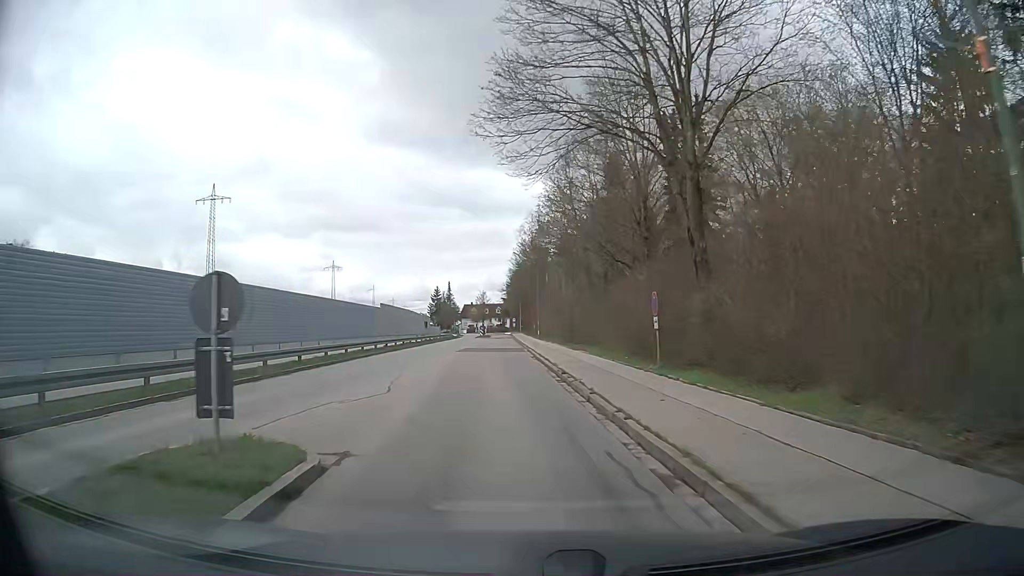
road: tertiary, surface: asphalt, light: Day
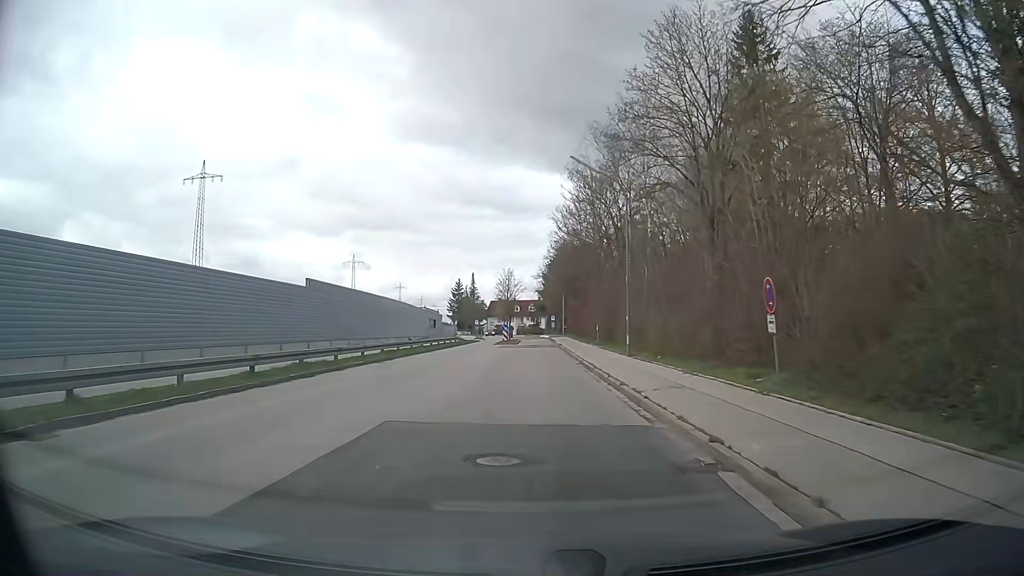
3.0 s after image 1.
(-1.8, +36.5) m; -3°
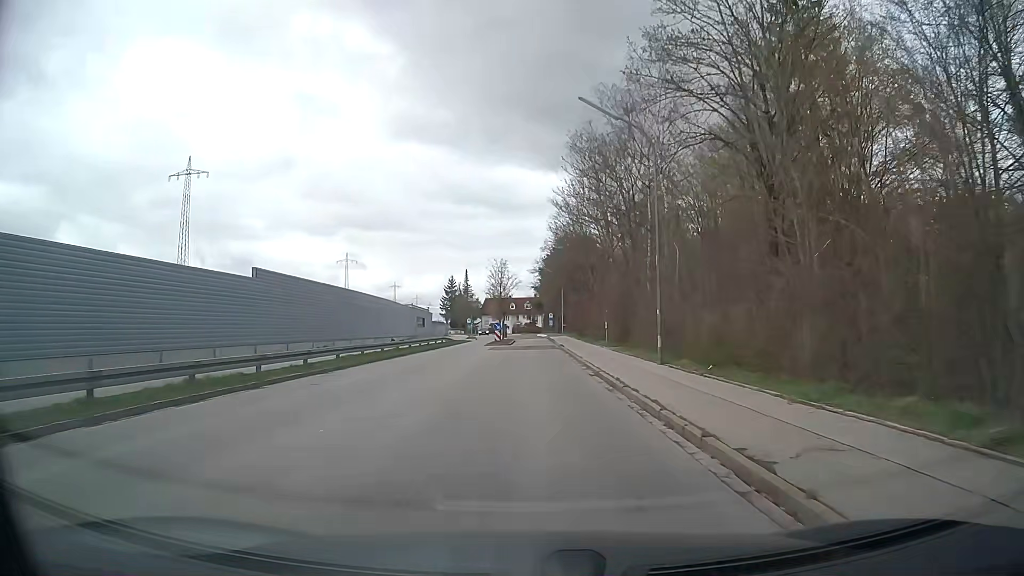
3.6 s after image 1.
(0.0, +7.4) m; +1°
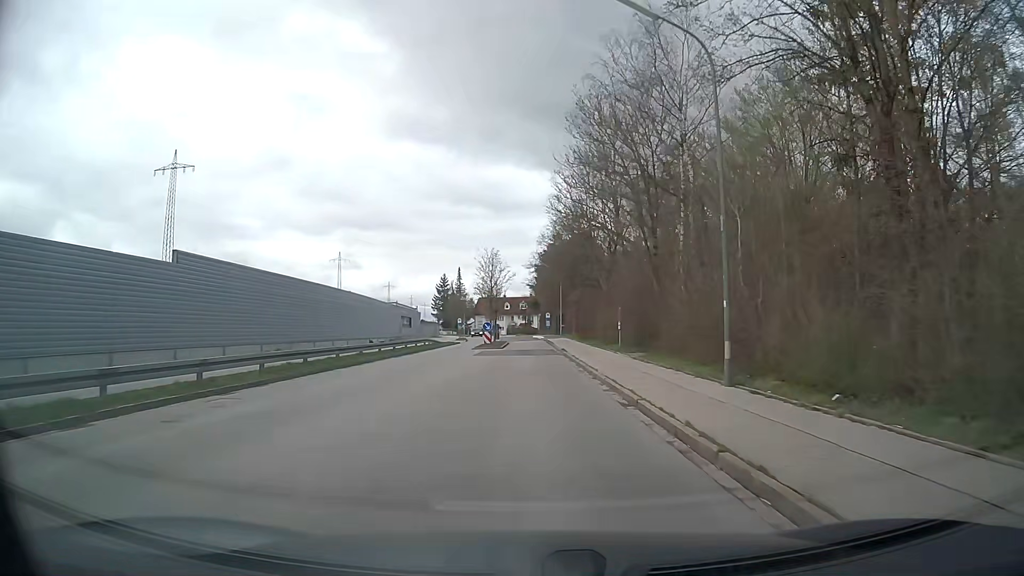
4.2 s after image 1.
(0.0, +7.4) m; 0°
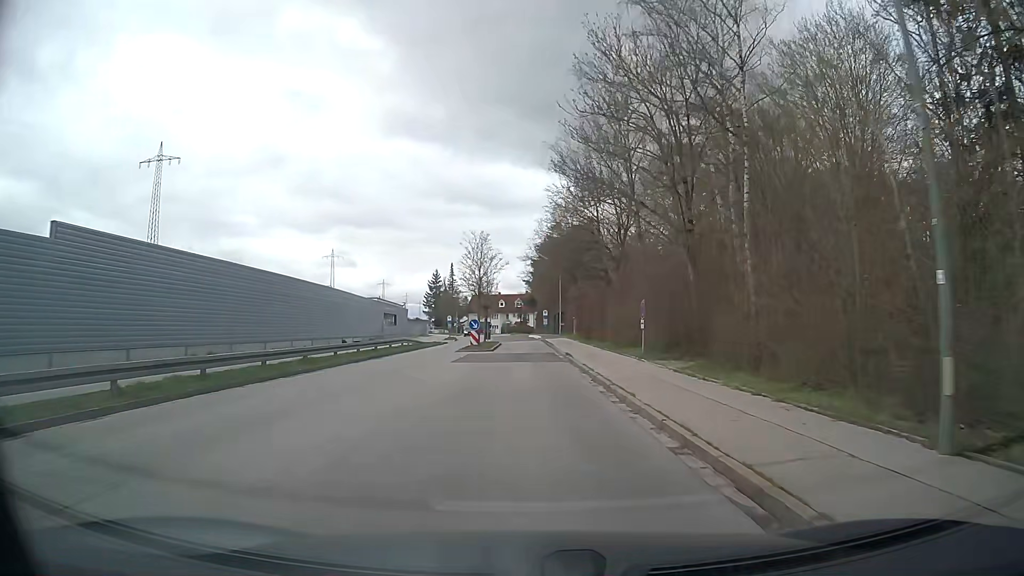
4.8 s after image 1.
(0.0, +7.4) m; 0°
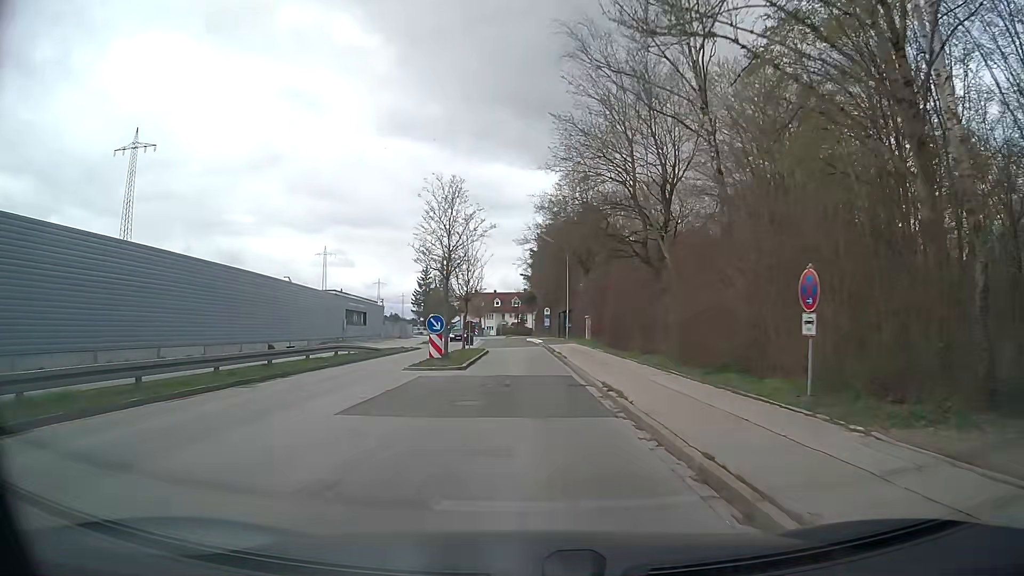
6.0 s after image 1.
(+0.1, +14.8) m; 0°
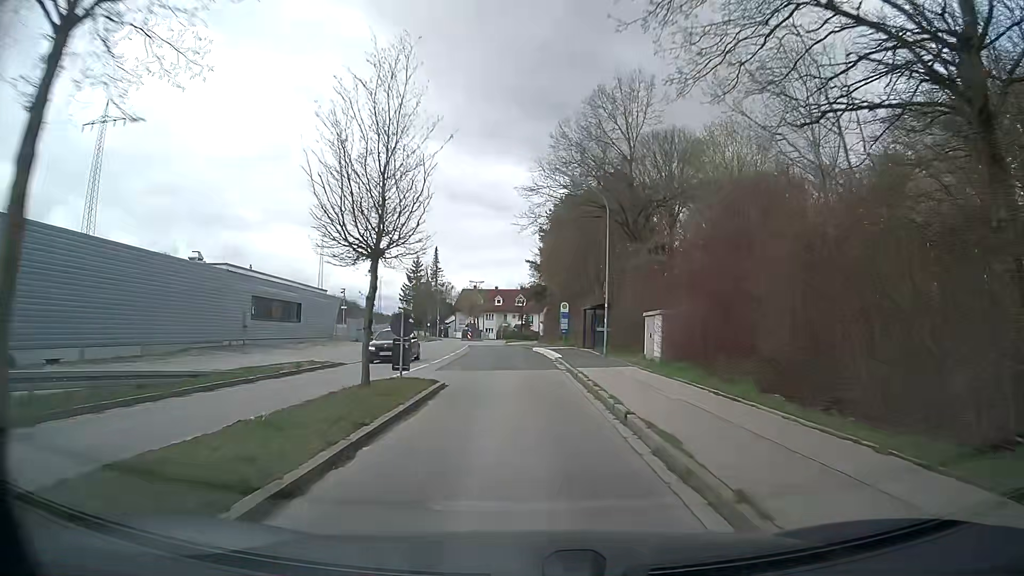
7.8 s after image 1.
(-0.1, +21.7) m; -1°
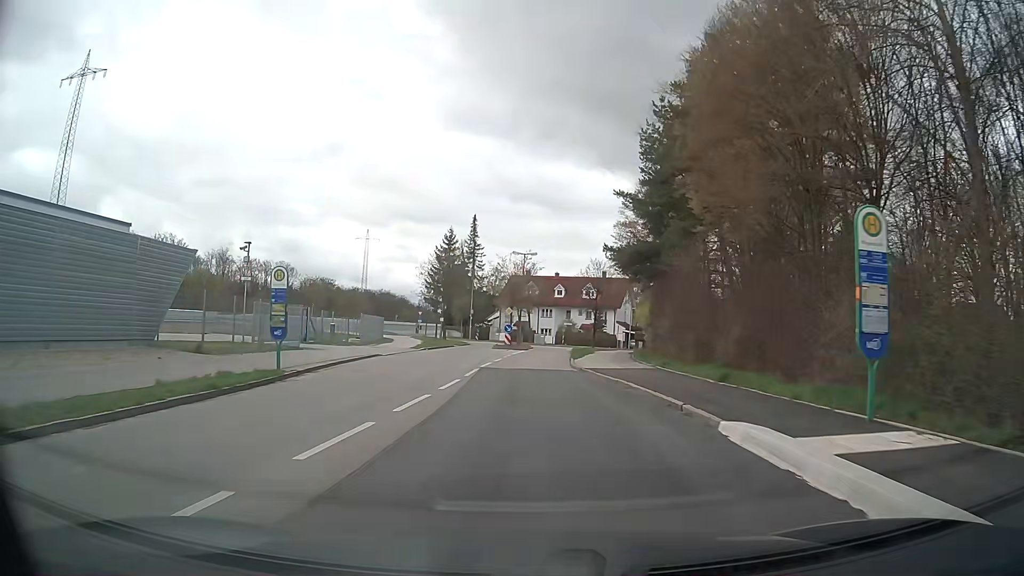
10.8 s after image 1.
(-1.0, +35.4) m; -5°
(0, +10) (0, +20) (0, +30) (+1, +40) (+2, +50) (+3, +60) (+2, +70) (-2, +79) (-8, +87) (-14, +95) m
